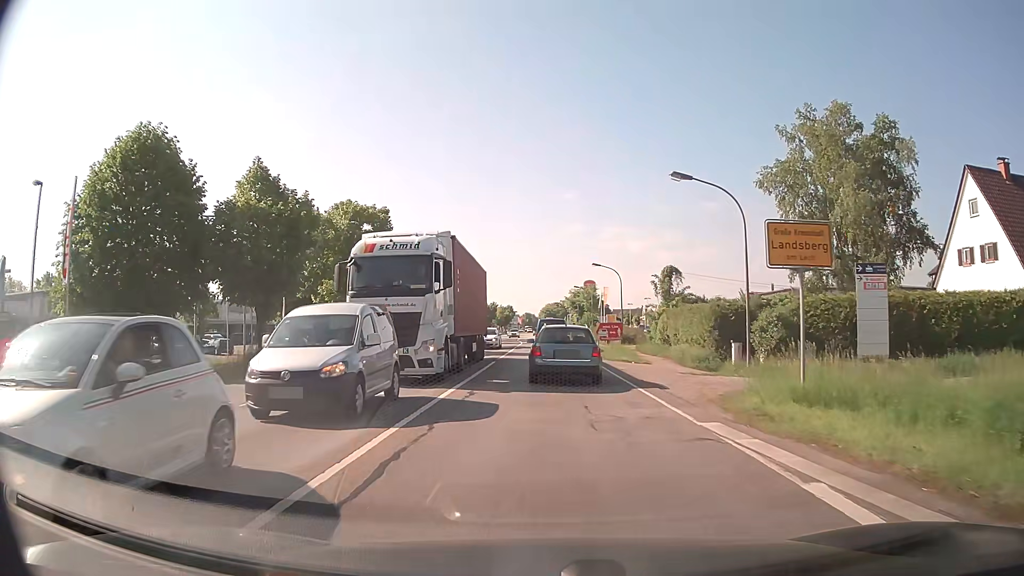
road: secondary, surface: asphalt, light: Day
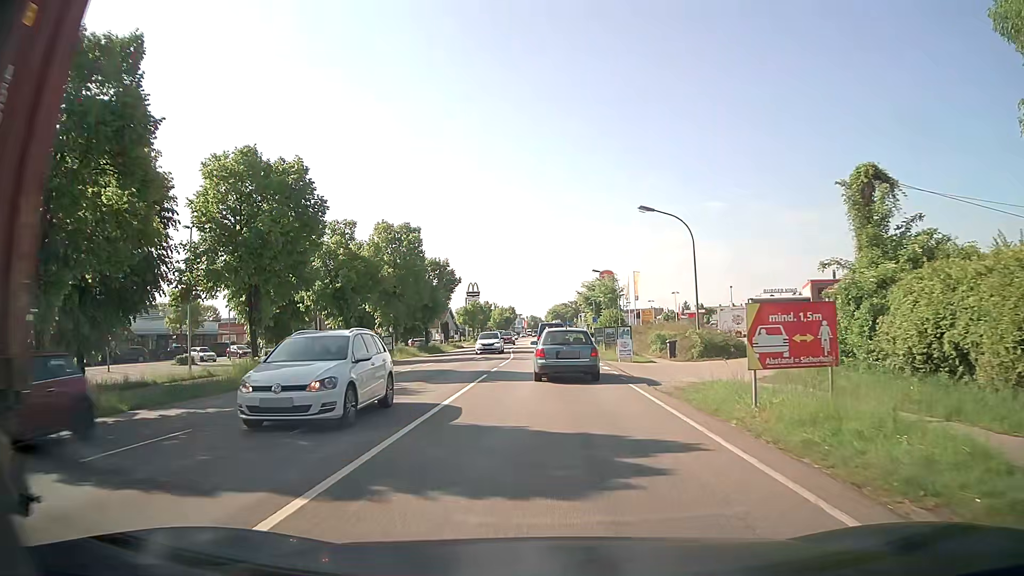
(+0.1, +28.8) m; 0°
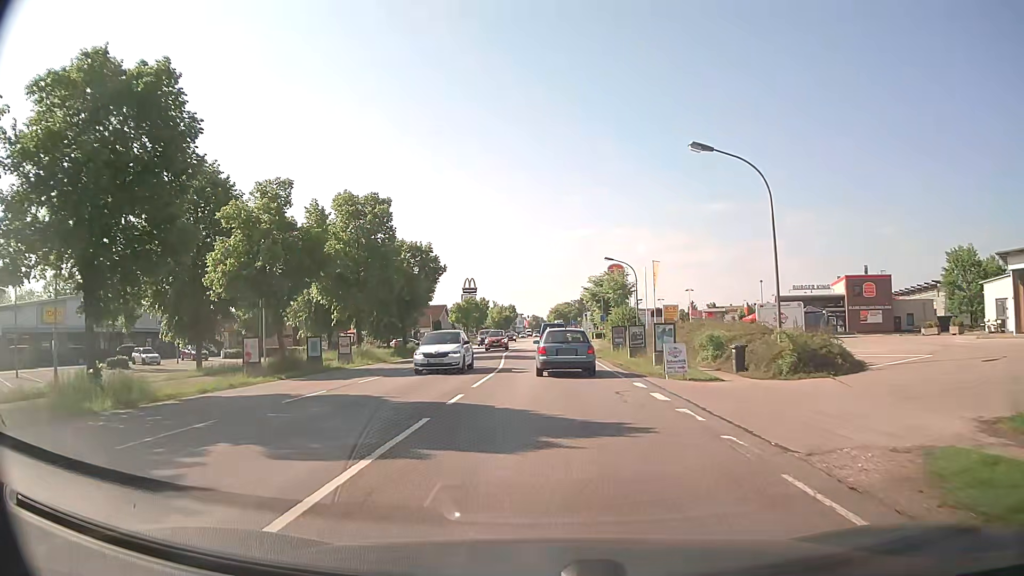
(0.0, +11.2) m; 0°
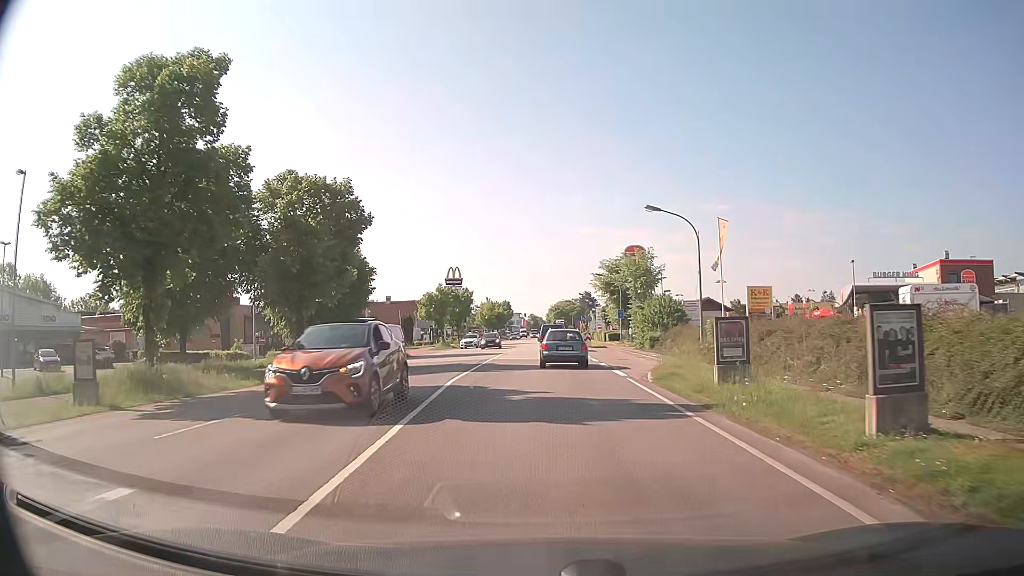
(0.0, +23.3) m; 0°
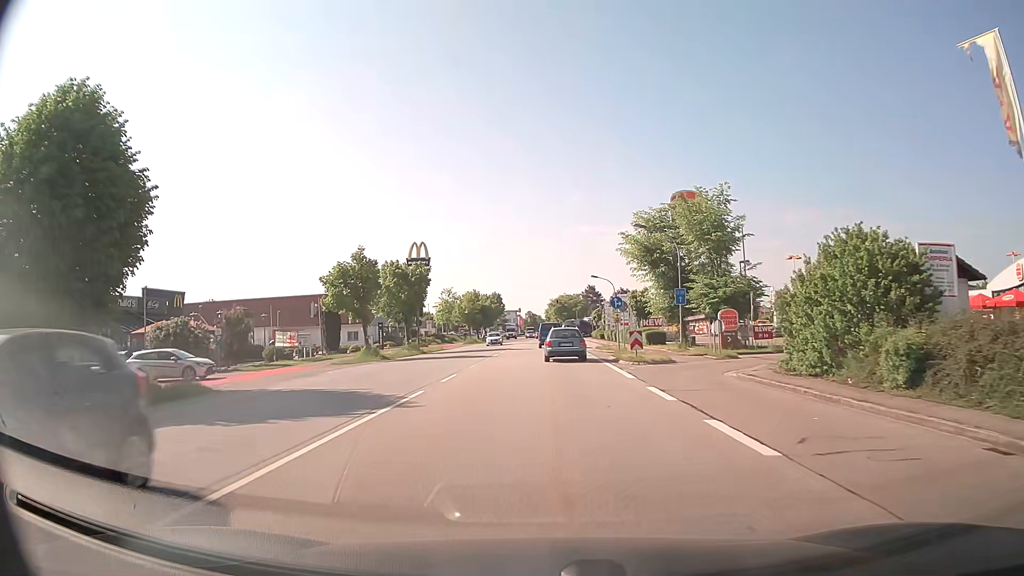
(0.0, +31.6) m; 0°
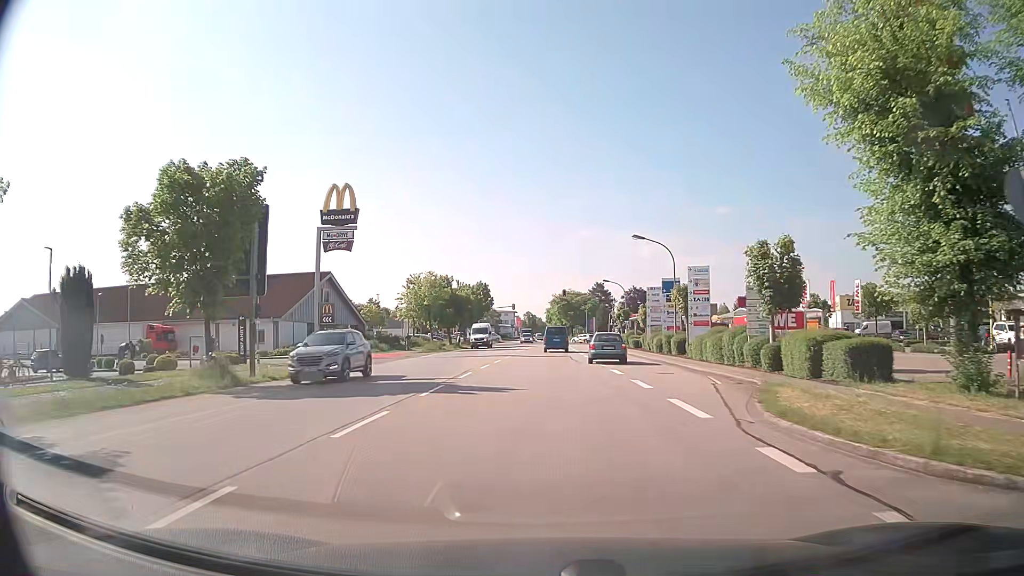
(0.0, +34.4) m; 0°
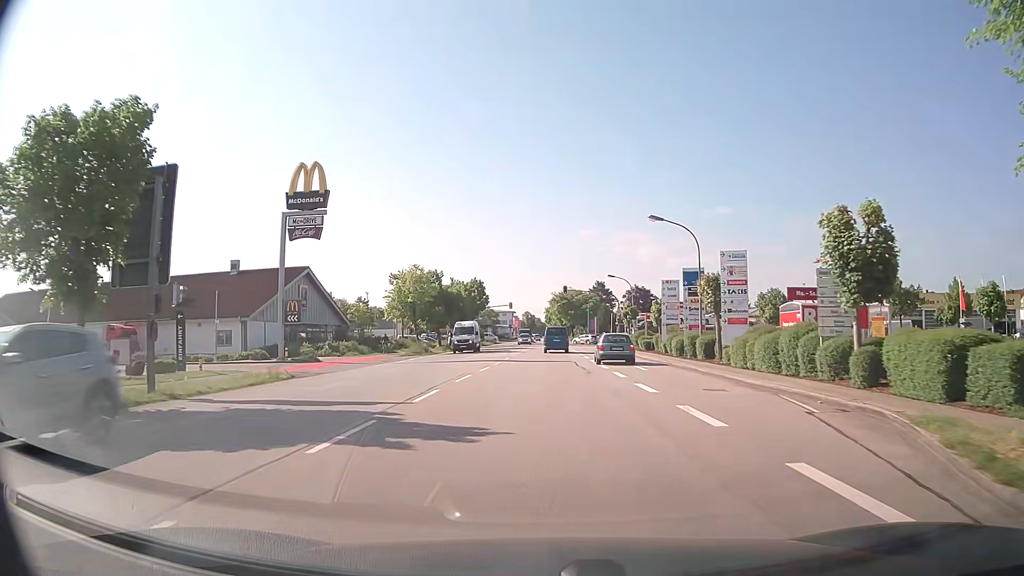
(0.0, +7.1) m; 0°
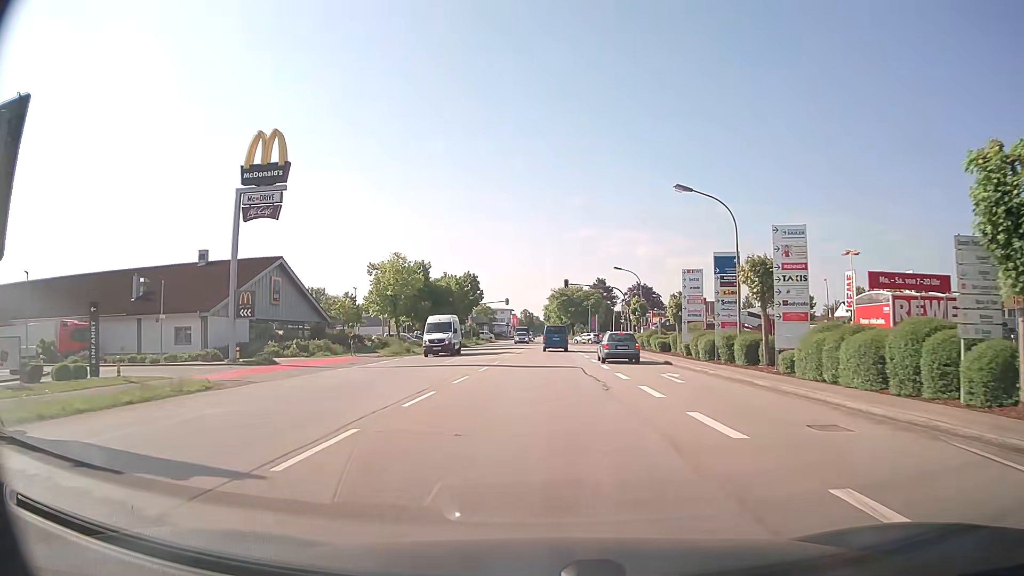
(0.0, +7.2) m; 0°
(0, +10) (0, +20) (0, +30) (0, +40) (0, +50) (0, +60) (+1, +70) (+1, +80) (+1, +90) (+1, +100) m
